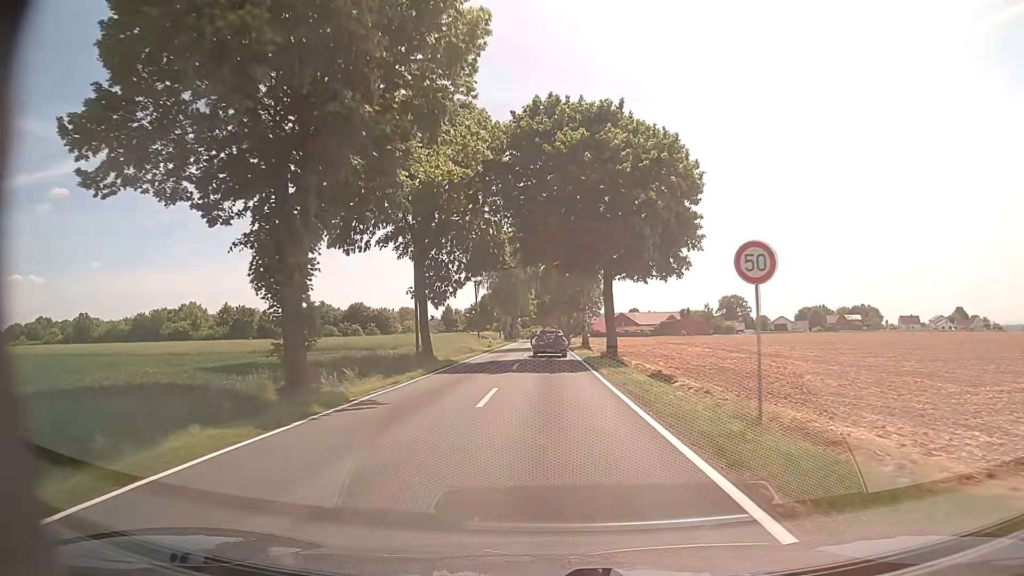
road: tertiary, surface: asphalt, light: Day
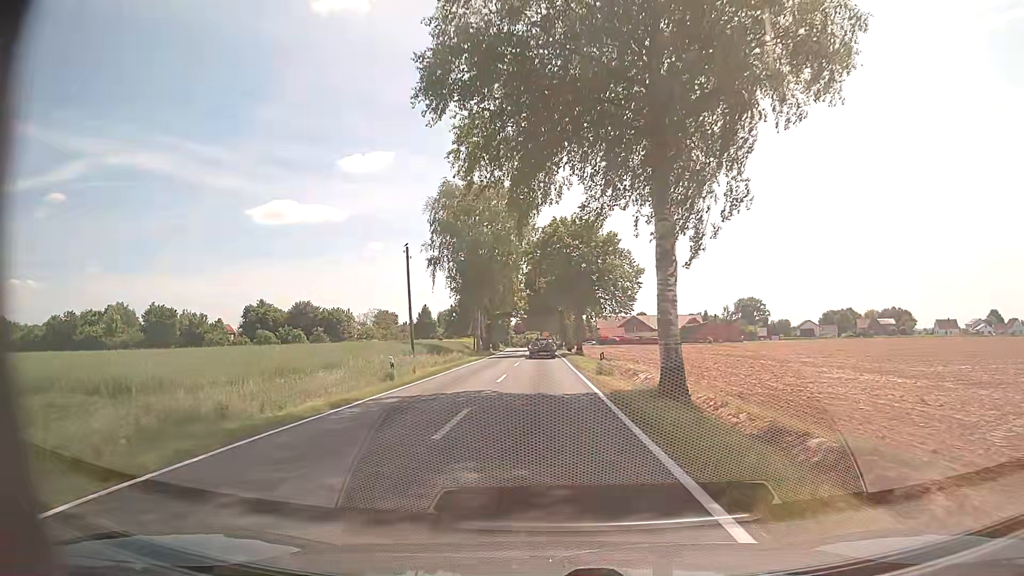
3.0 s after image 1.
(+0.2, +38.8) m; 0°
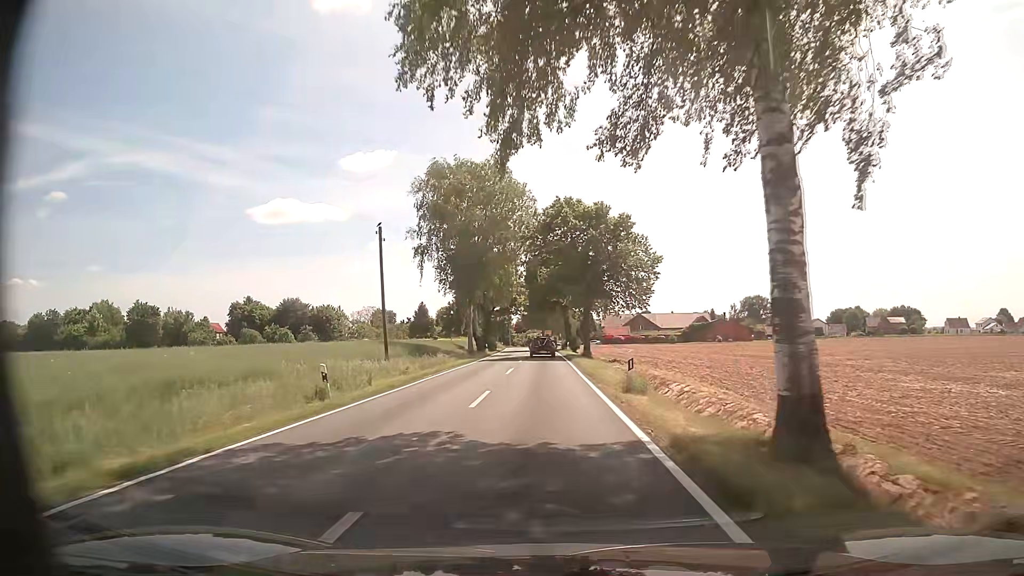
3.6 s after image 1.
(0.0, +7.8) m; 0°
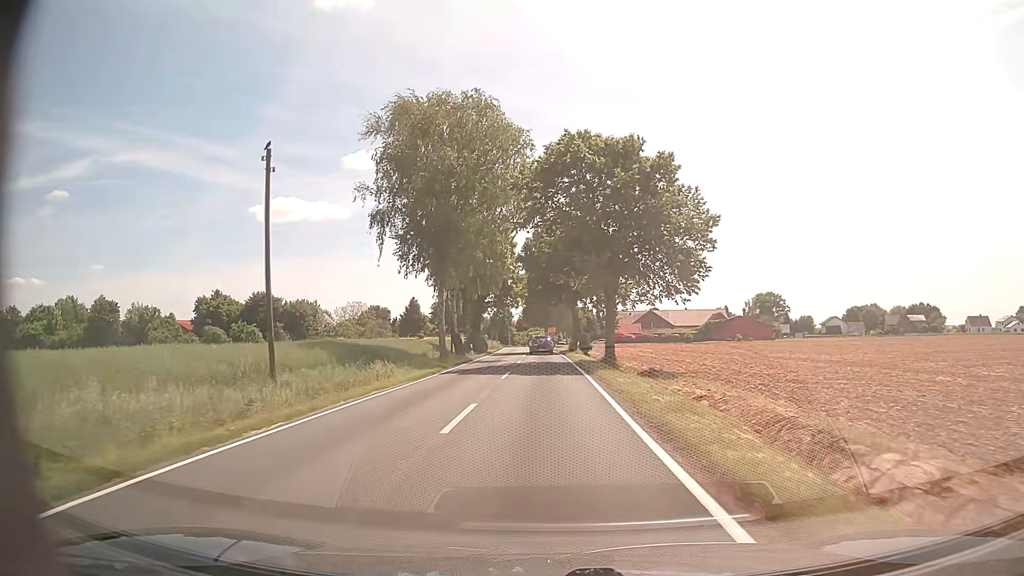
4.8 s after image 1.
(0.0, +15.8) m; 0°
